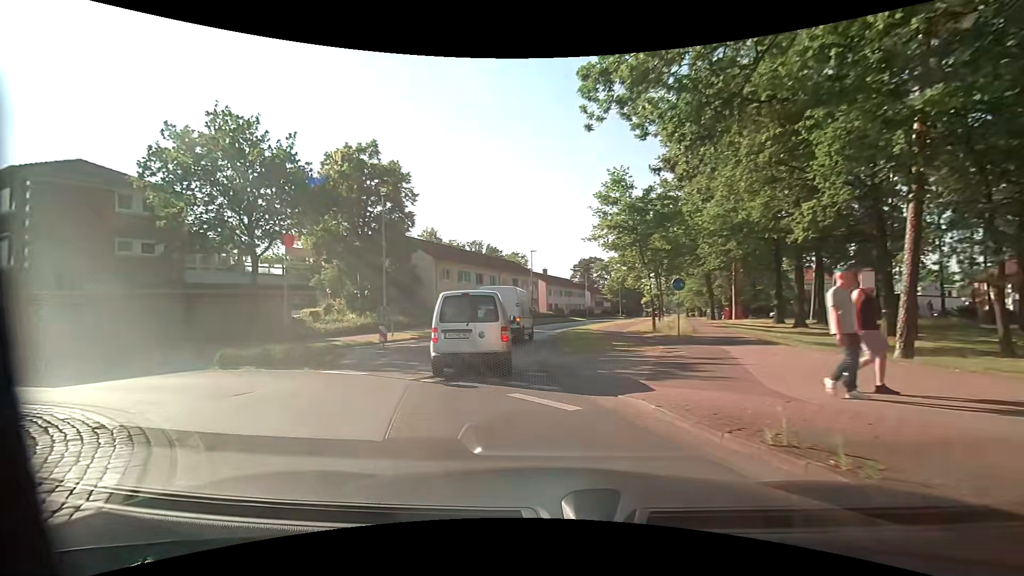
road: tertiary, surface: asphalt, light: Day
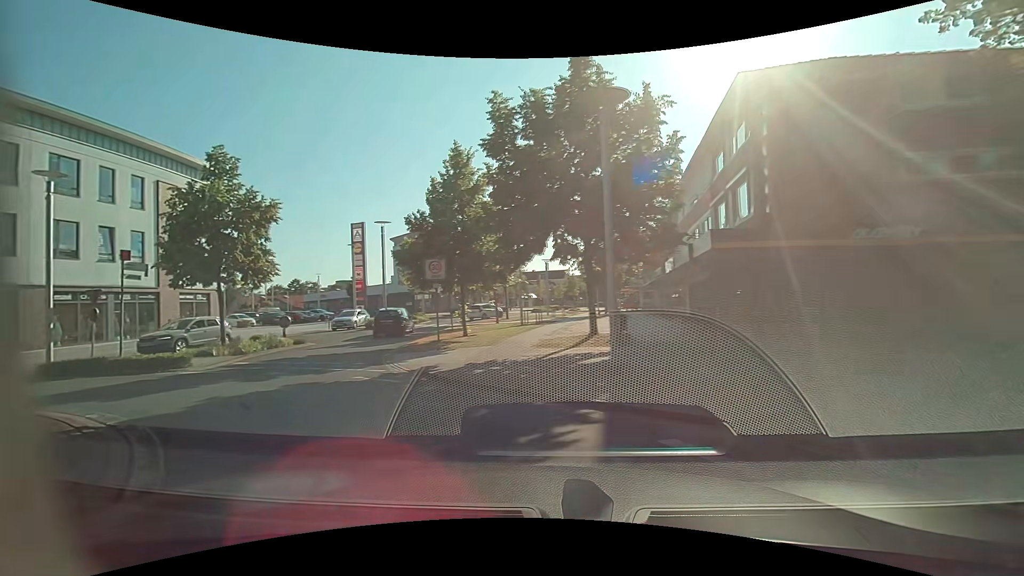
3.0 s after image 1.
(-9.0, +12.0) m; -75°
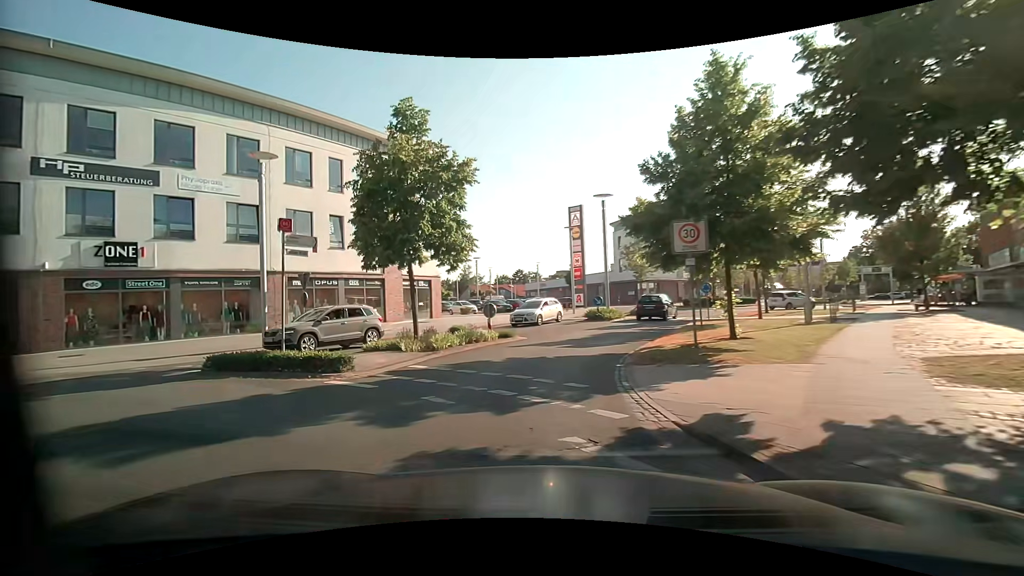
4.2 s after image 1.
(-1.5, +6.2) m; -26°
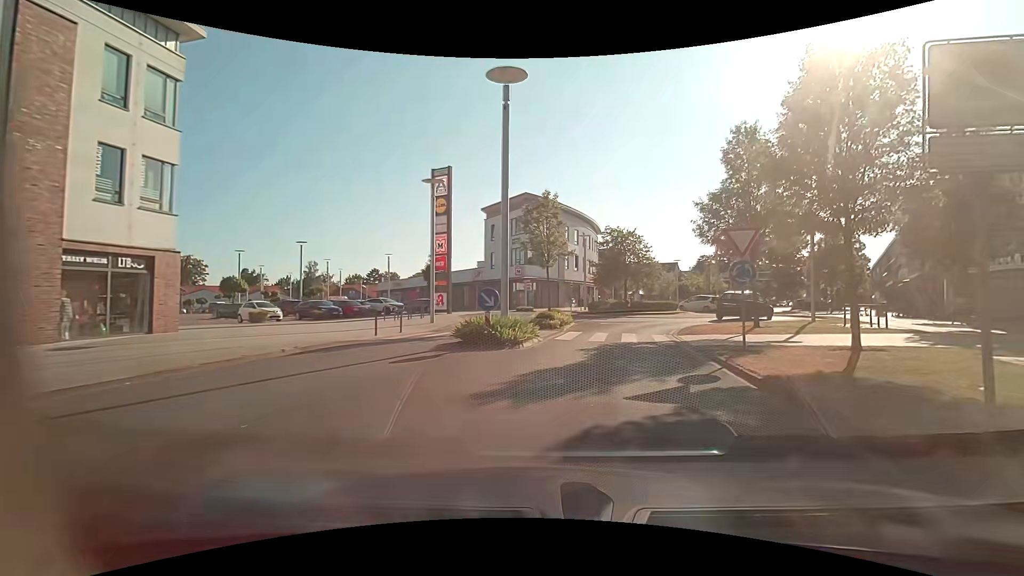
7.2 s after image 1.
(+0.7, +17.7) m; +16°
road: residential
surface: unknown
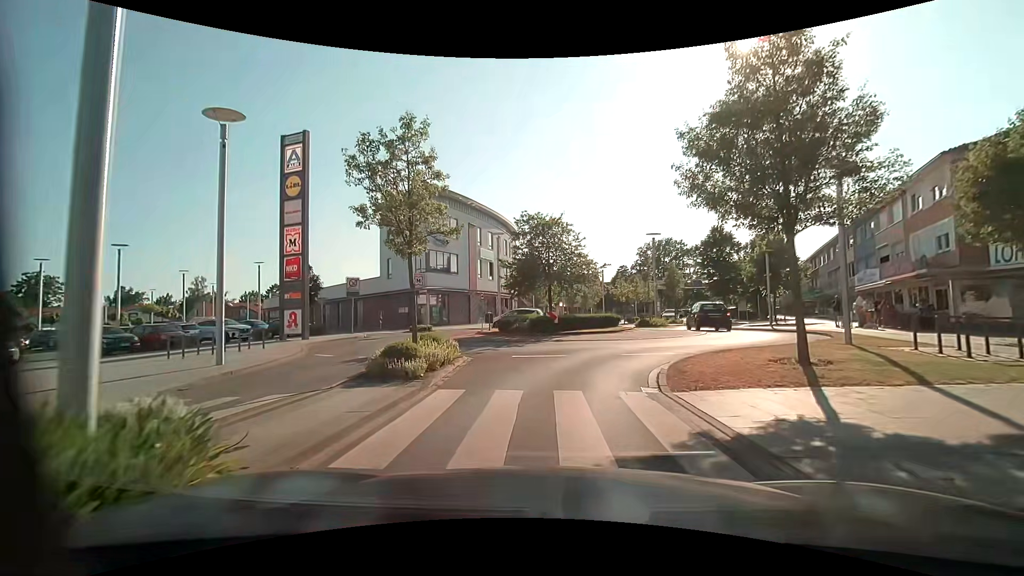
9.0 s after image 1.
(+1.2, +10.8) m; +8°
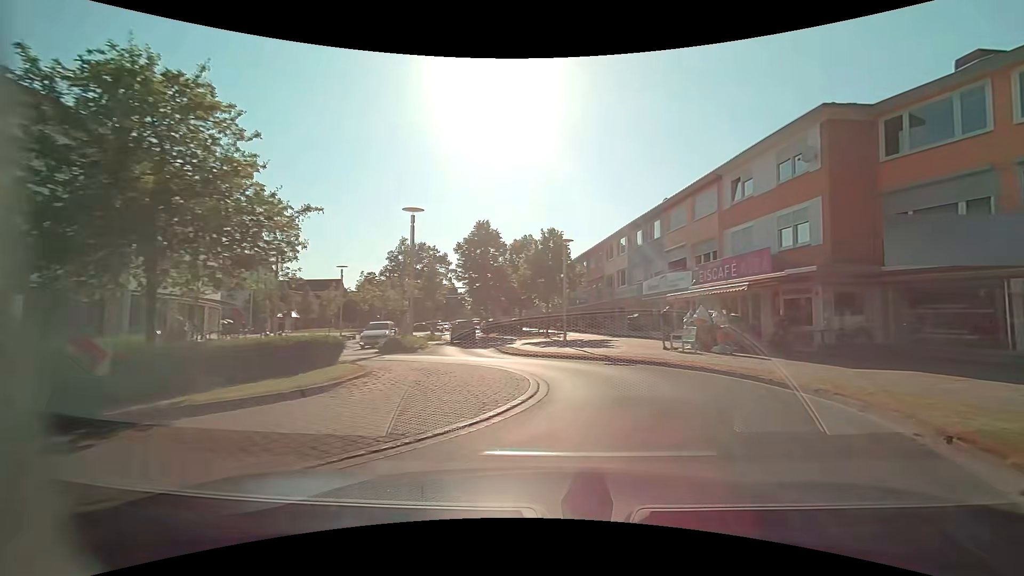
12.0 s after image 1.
(+2.1, +14.7) m; +29°
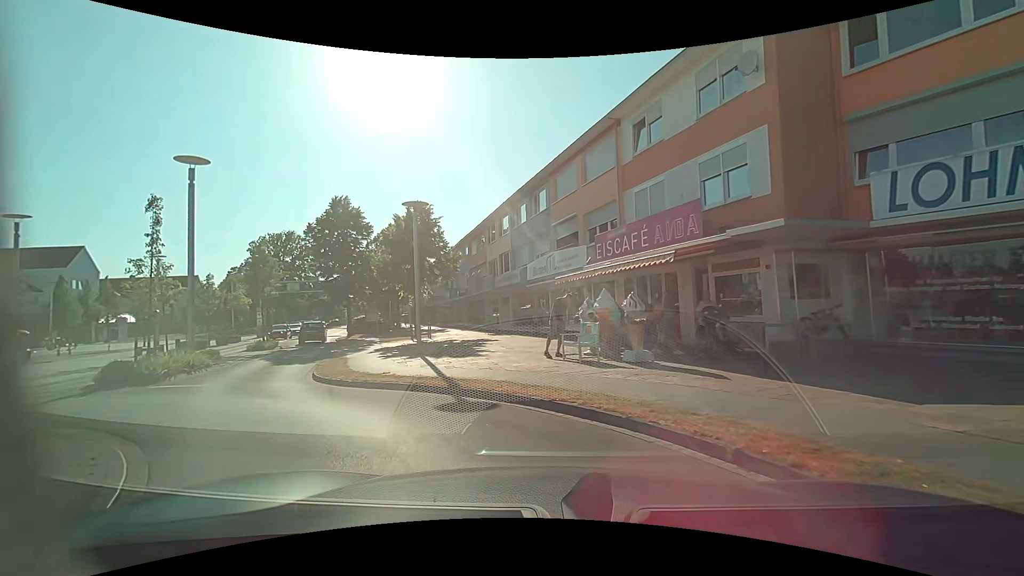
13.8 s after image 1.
(+1.5, +7.6) m; +13°
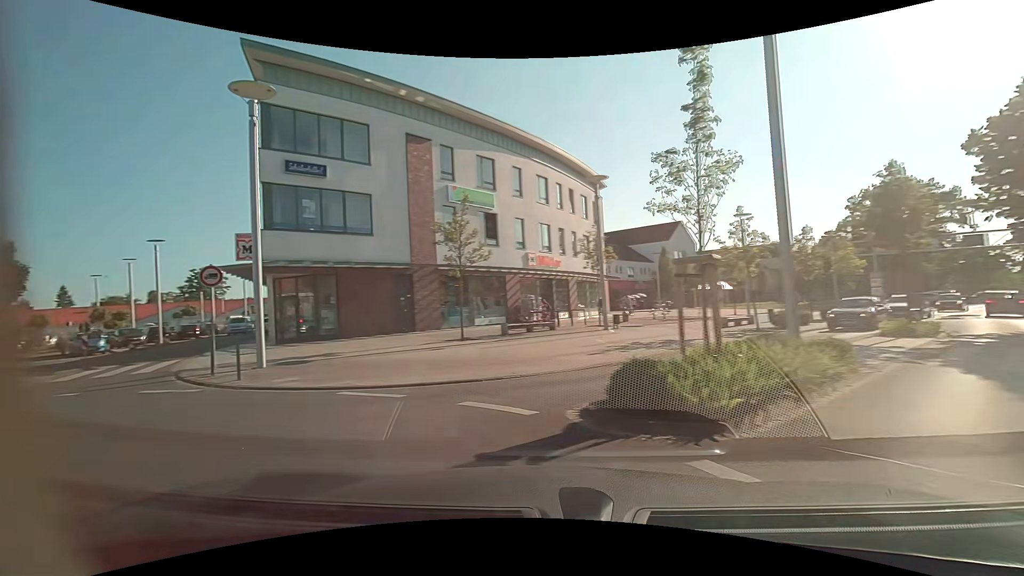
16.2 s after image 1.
(-5.1, +9.8) m; -61°
